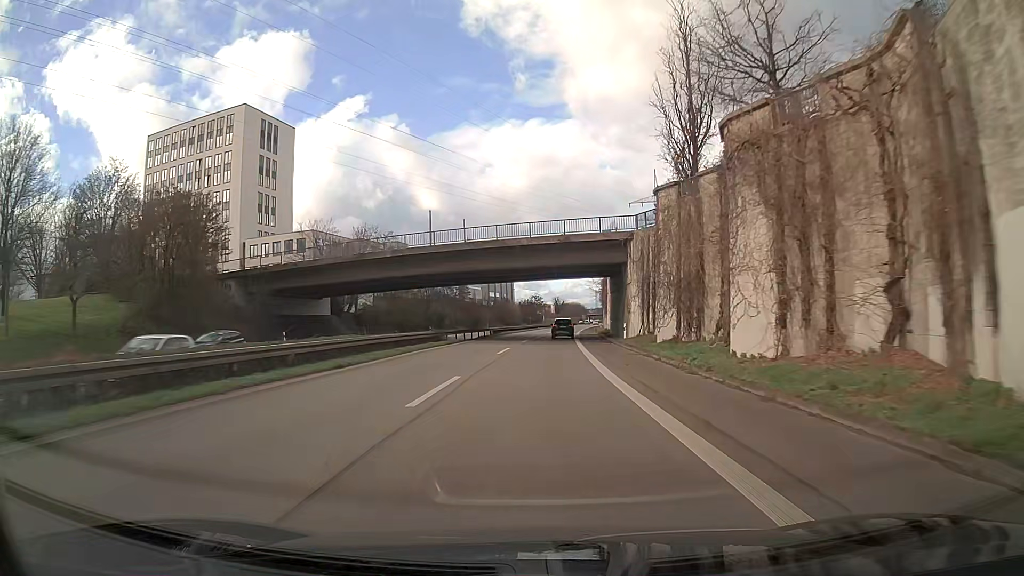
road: trunk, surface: asphalt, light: Day
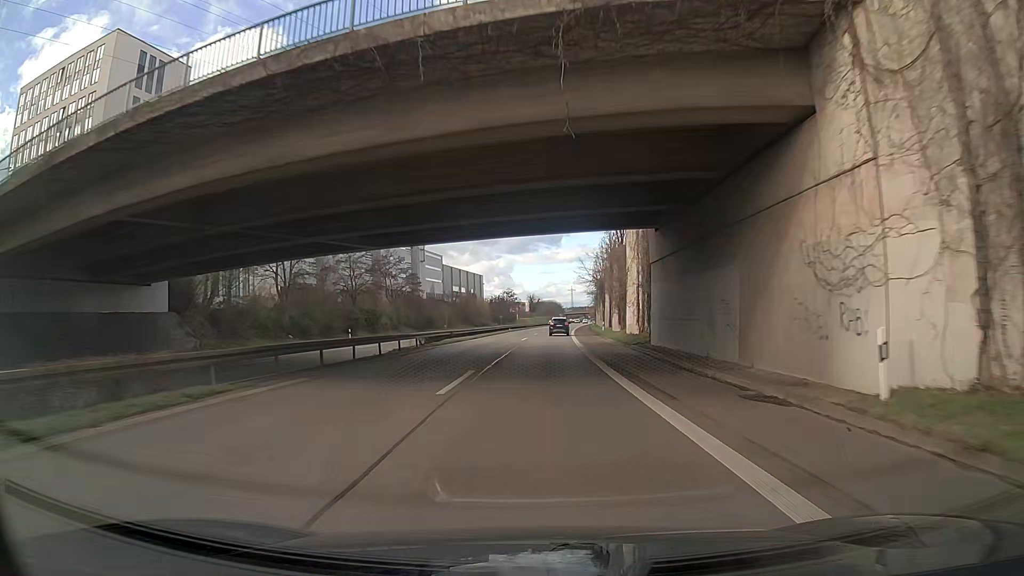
(+0.6, +34.2) m; +2°
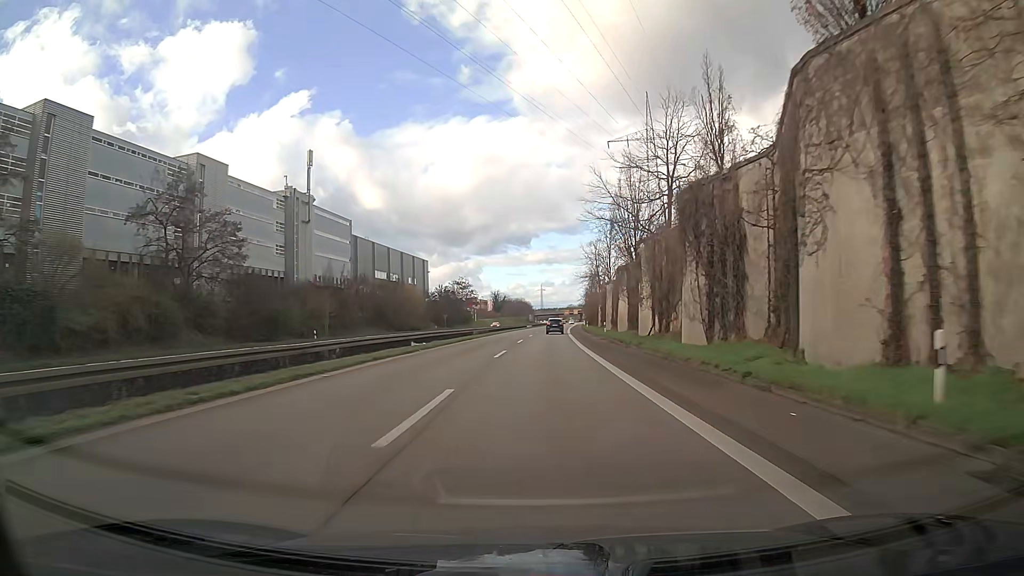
(-0.4, +59.7) m; +3°
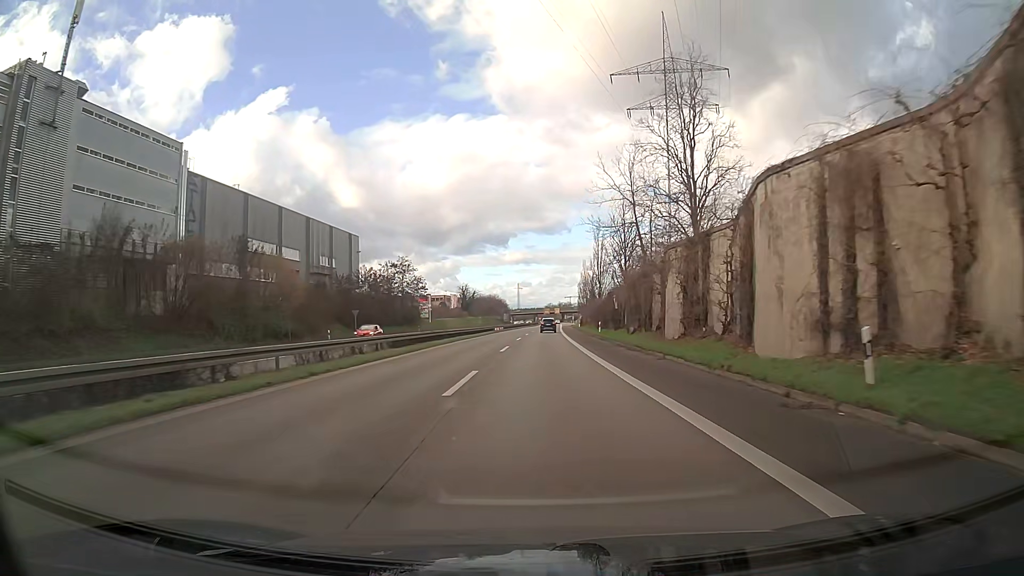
(+0.8, +49.2) m; +2°
